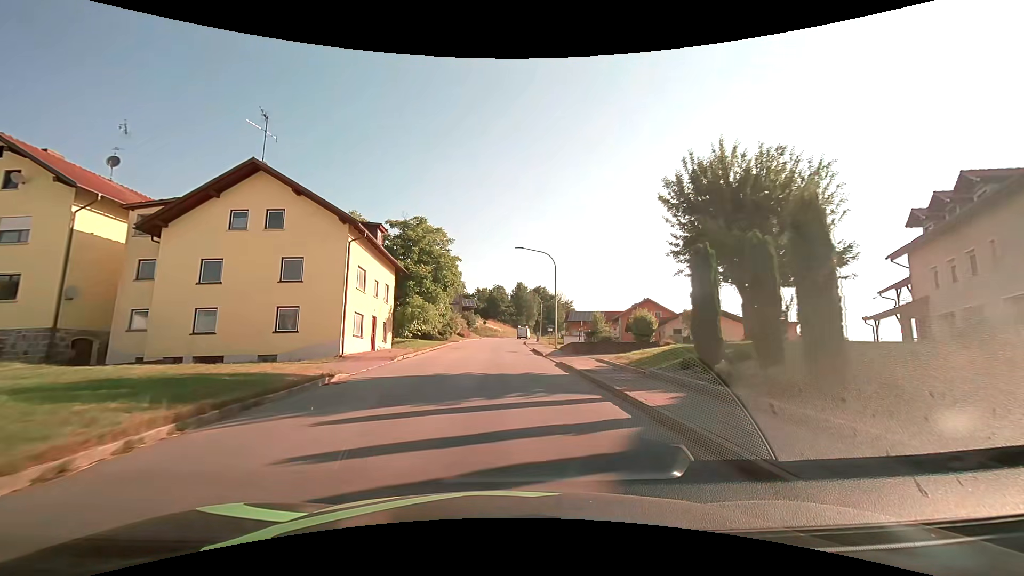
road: tertiary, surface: asphalt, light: Day
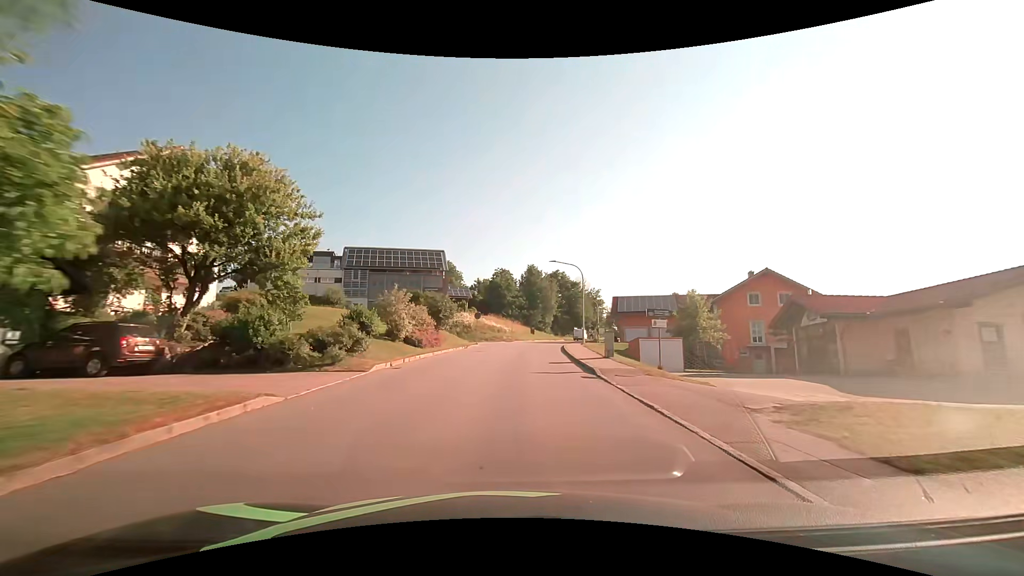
(-0.7, +38.0) m; -1°
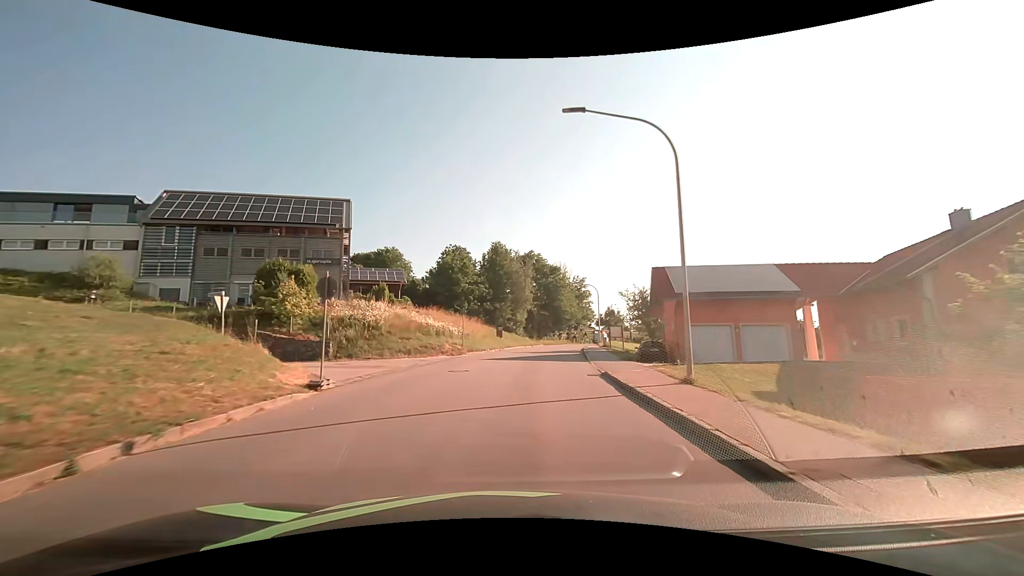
(+1.1, +30.5) m; +4°
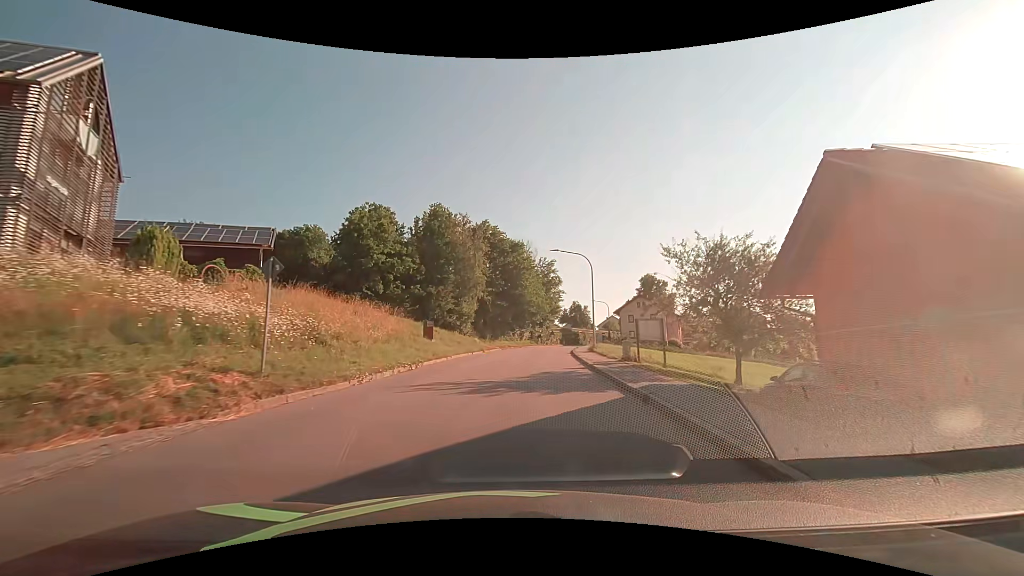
(+1.2, +22.8) m; +5°
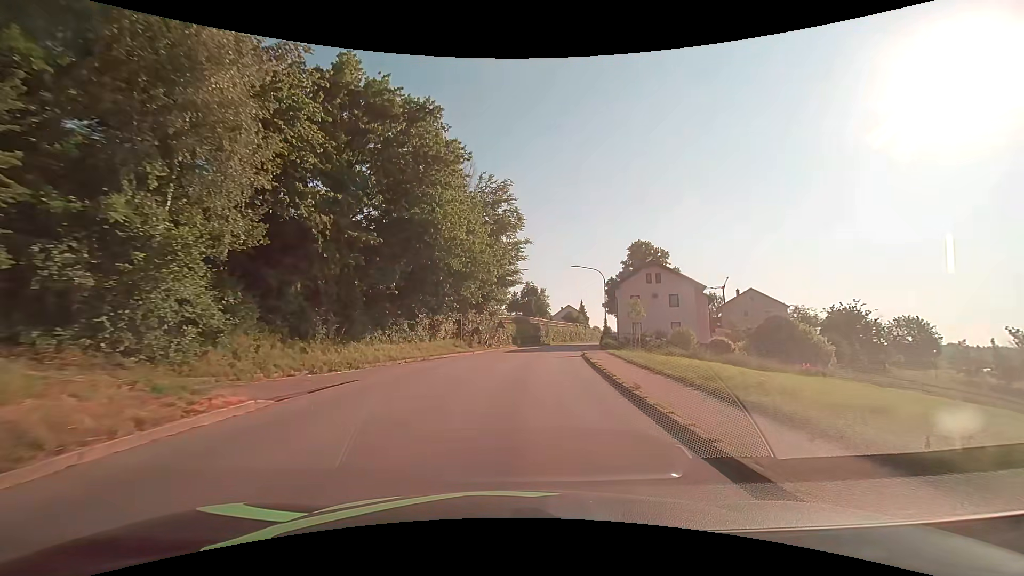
(+2.6, +38.2) m; +7°
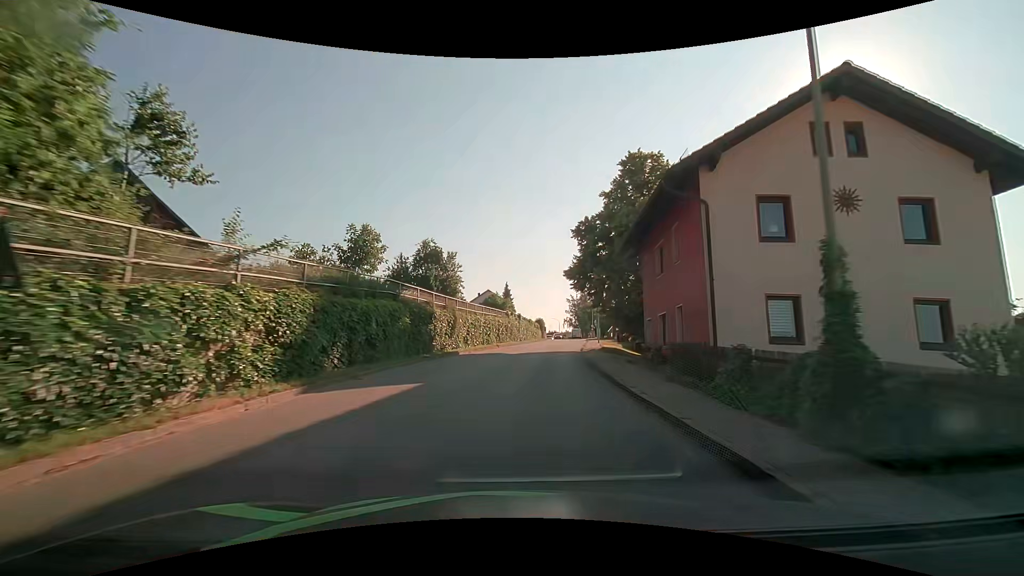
(+3.1, +38.3) m; +10°
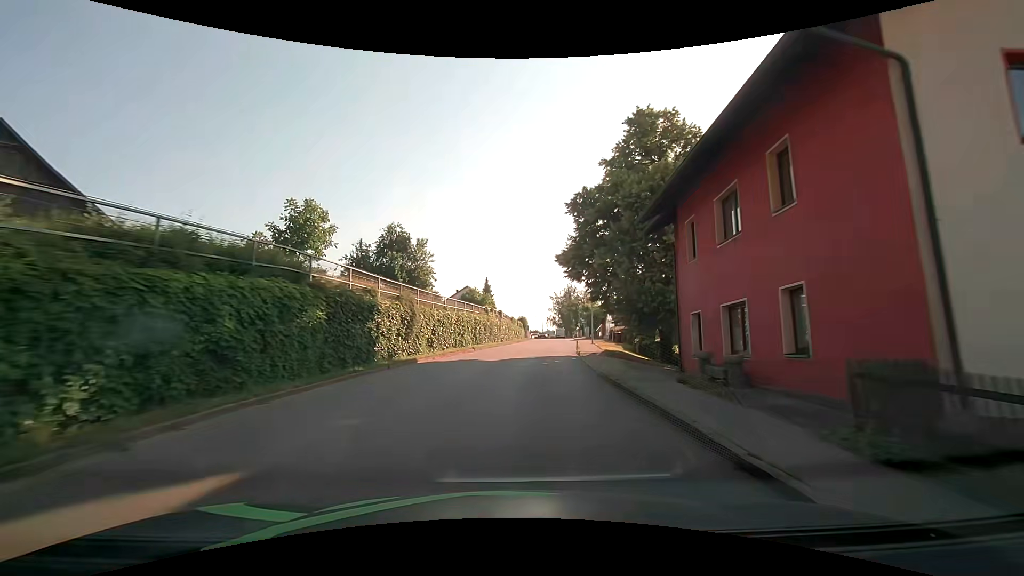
(+0.1, +7.7) m; +2°
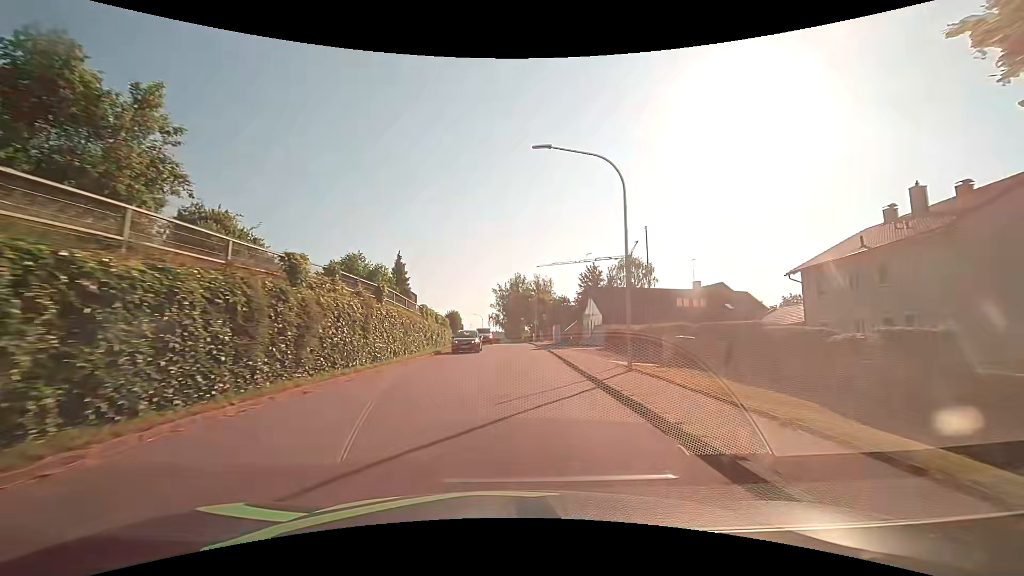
(+2.2, +30.5) m; +7°
(0, +10) (0, +20) (0, +30) (+1, +40) (+1, +50) (0, +60) (0, +70) (-1, +80) (-3, +90) (-5, +100) m
